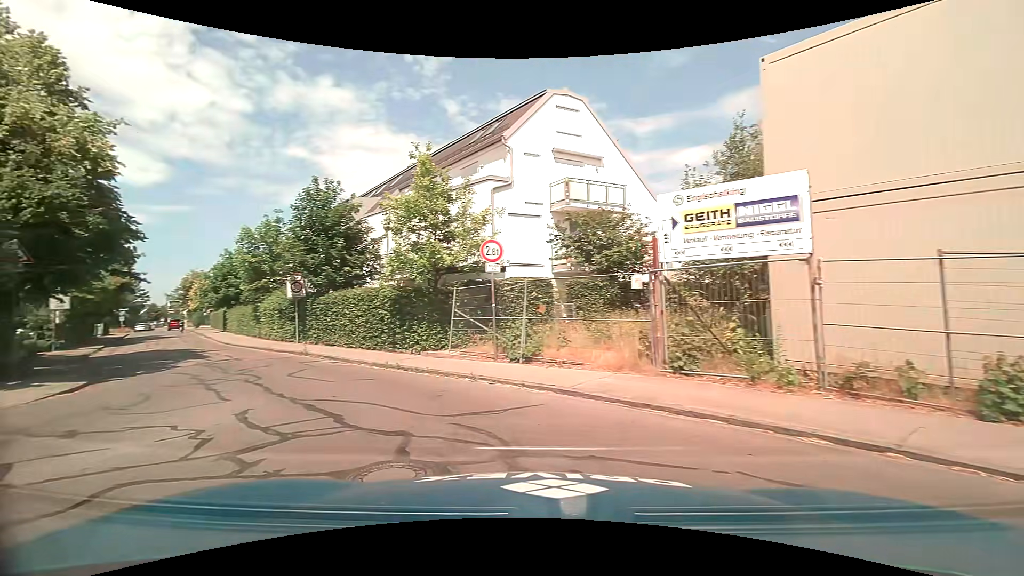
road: residential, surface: asphalt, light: Day
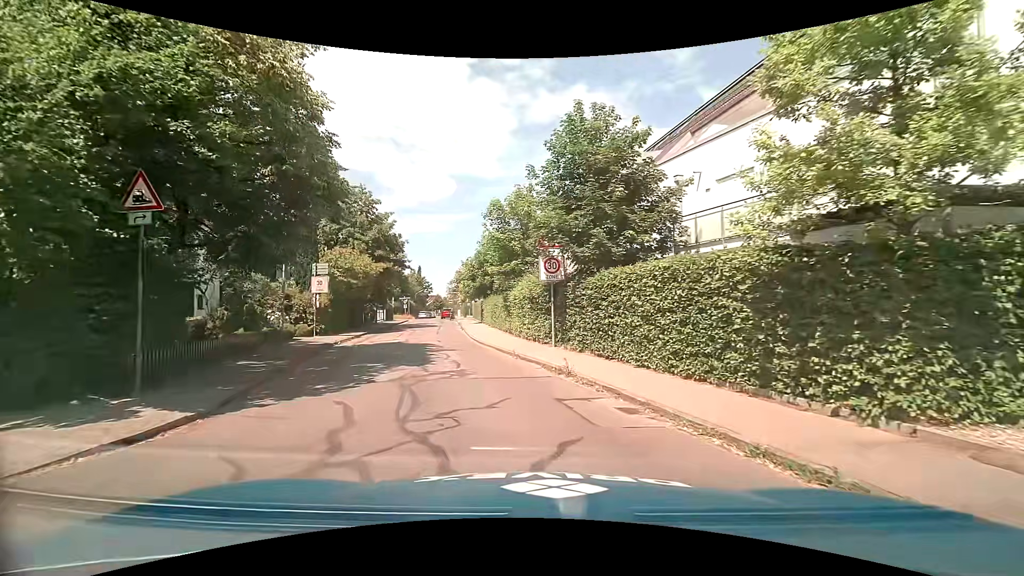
(-3.5, +9.0) m; -30°
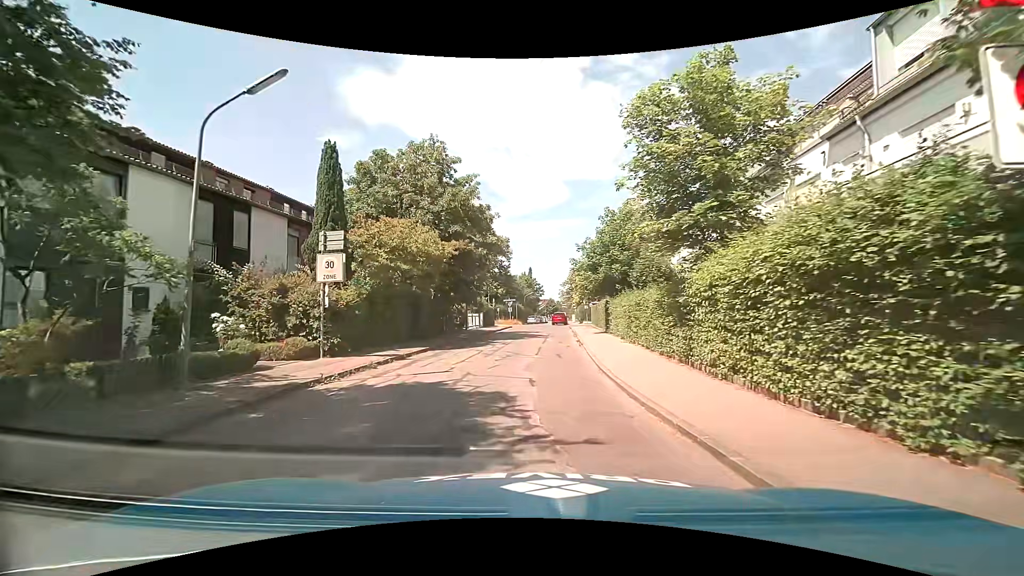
(-1.6, +12.7) m; -13°
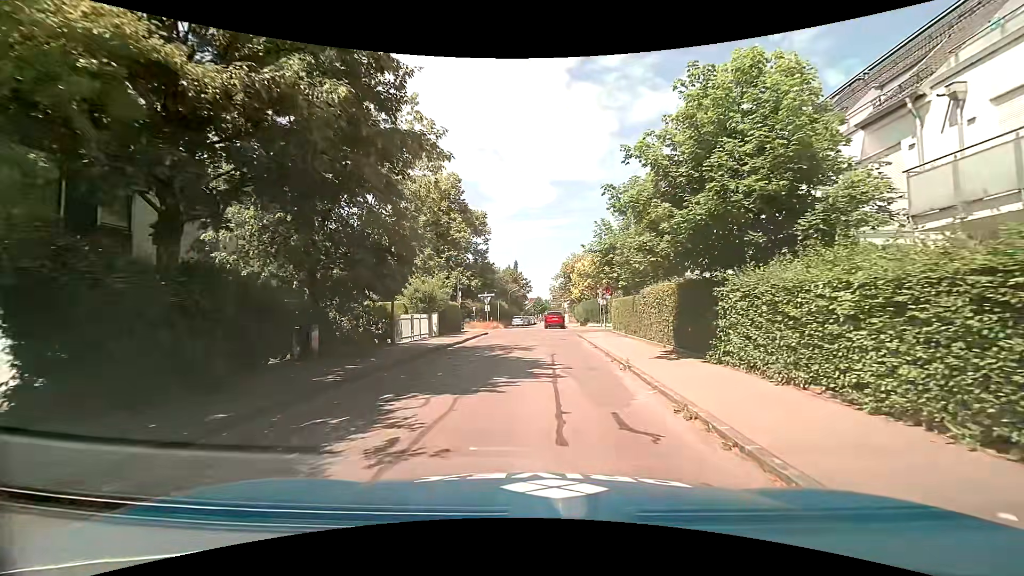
(-0.1, +17.6) m; +2°
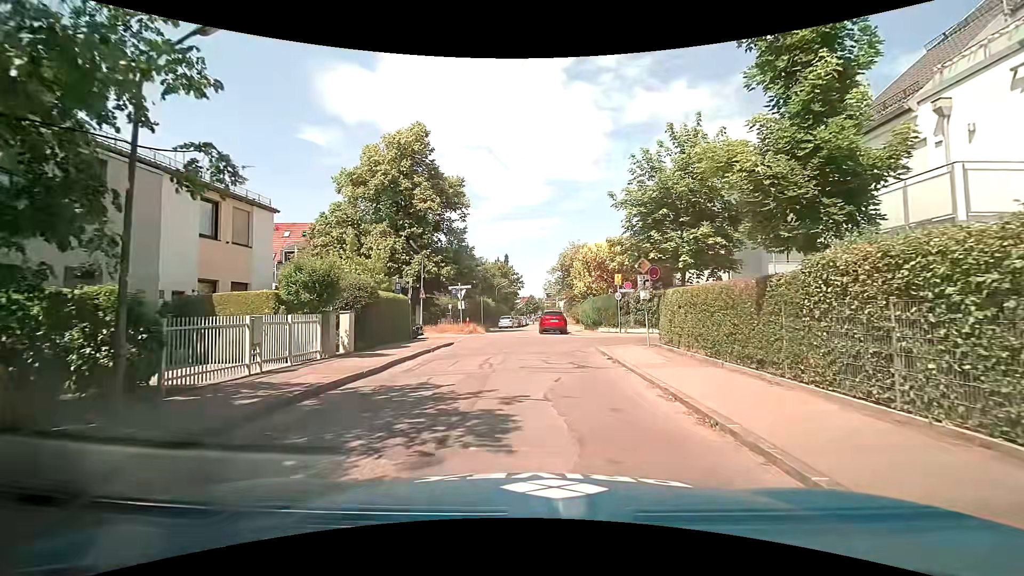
(0.0, +12.6) m; 0°
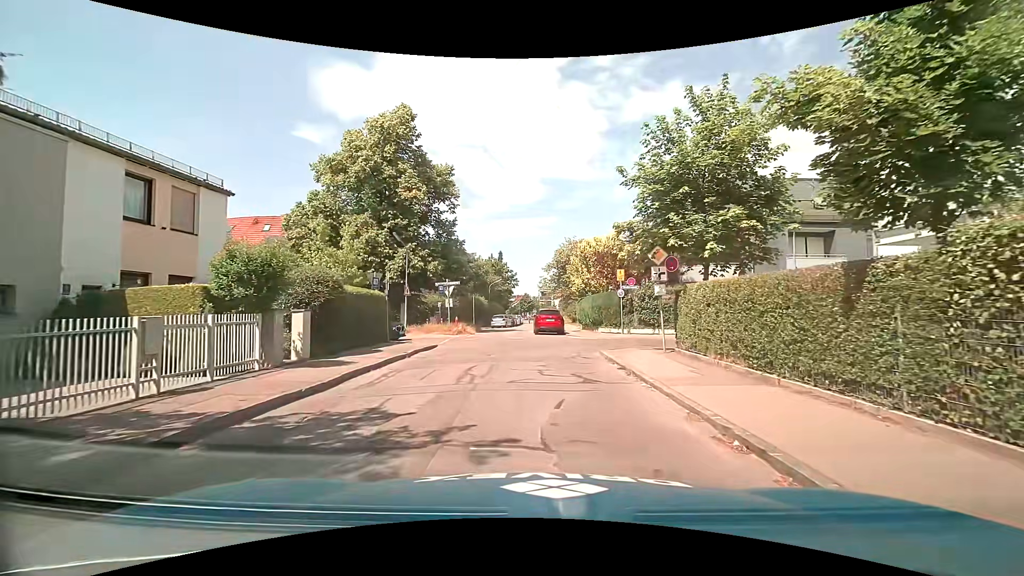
(+0.1, +2.8) m; +2°
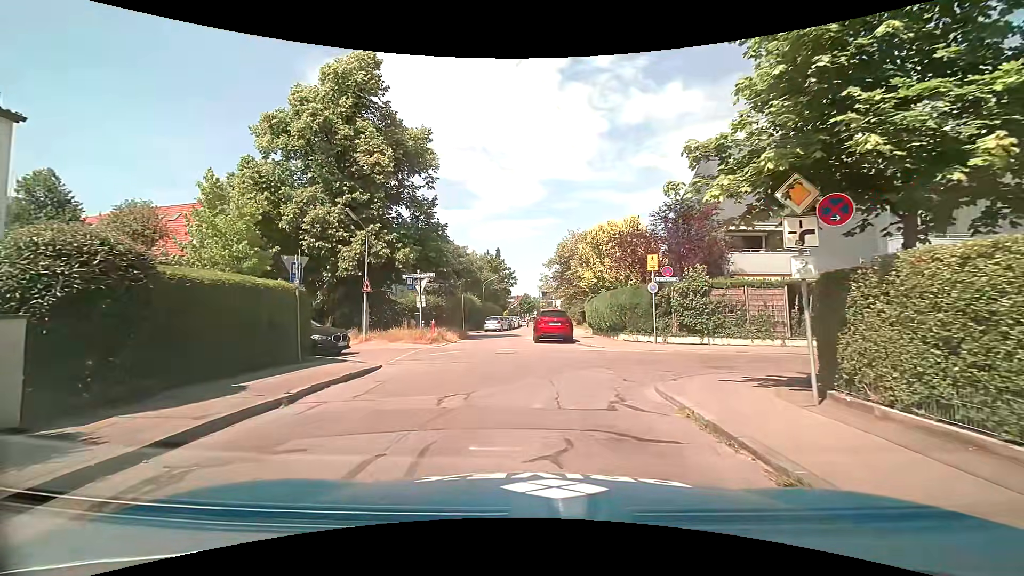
(0.0, +7.6) m; 0°
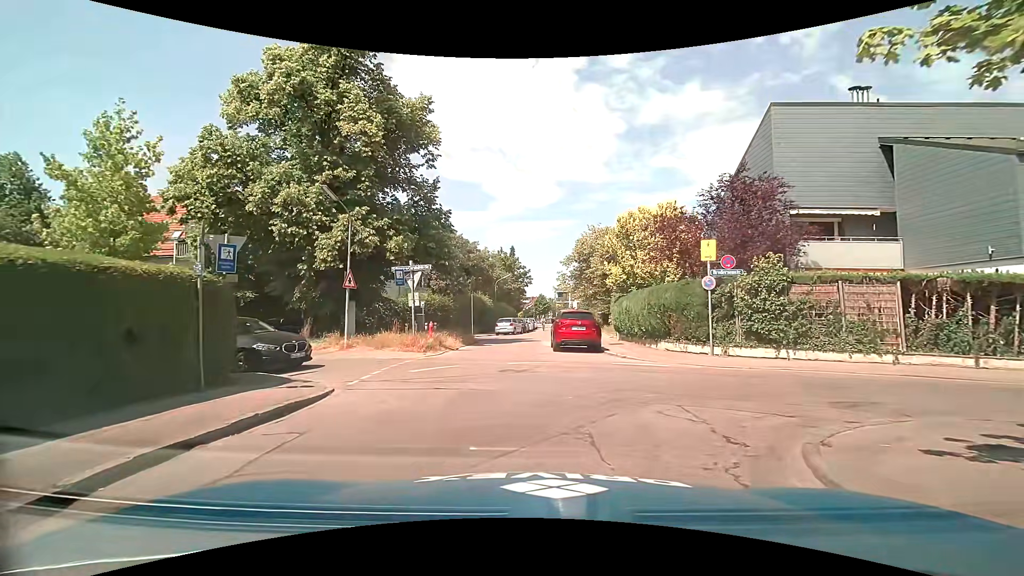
(-0.1, +4.4) m; -1°
